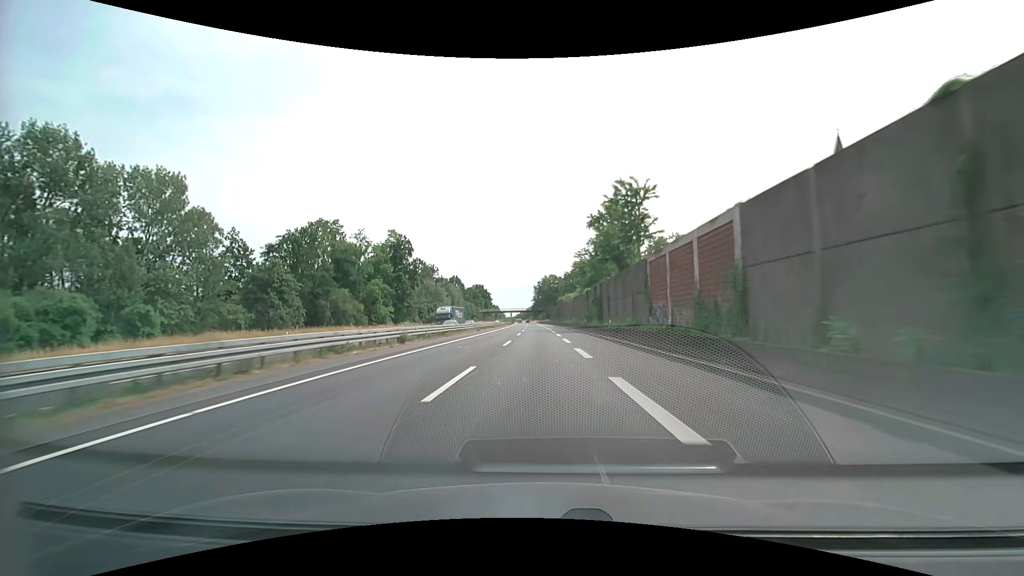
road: trunk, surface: asphalt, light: Day
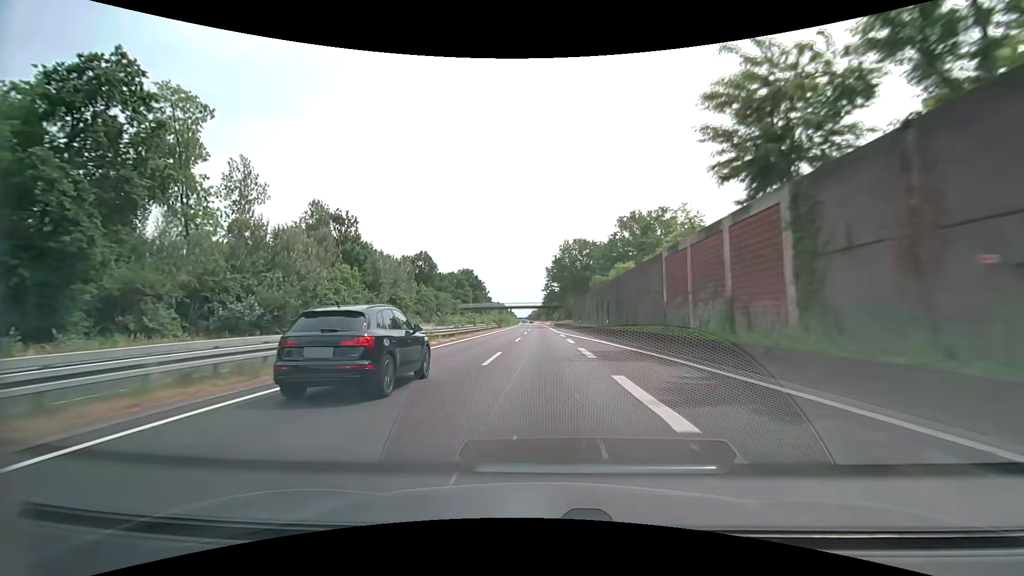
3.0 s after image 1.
(-1.1, +83.2) m; -1°
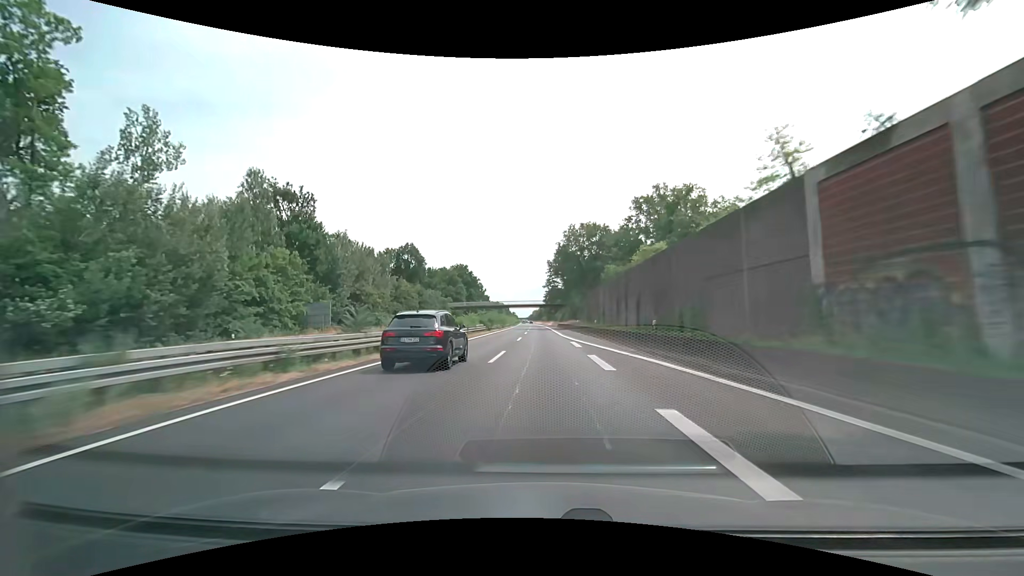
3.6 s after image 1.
(-0.1, +16.6) m; 0°
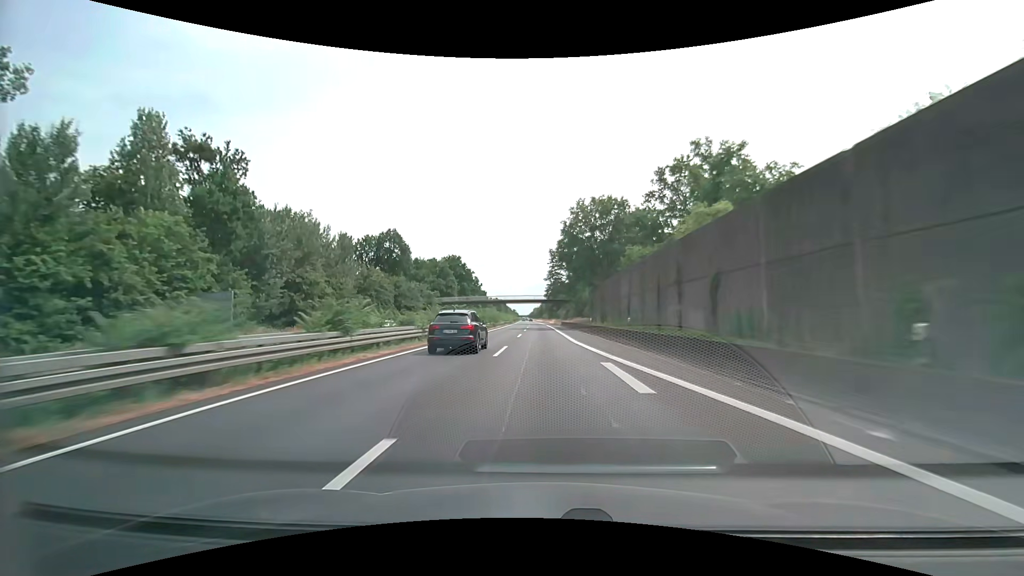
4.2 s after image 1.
(0.0, +16.6) m; 0°
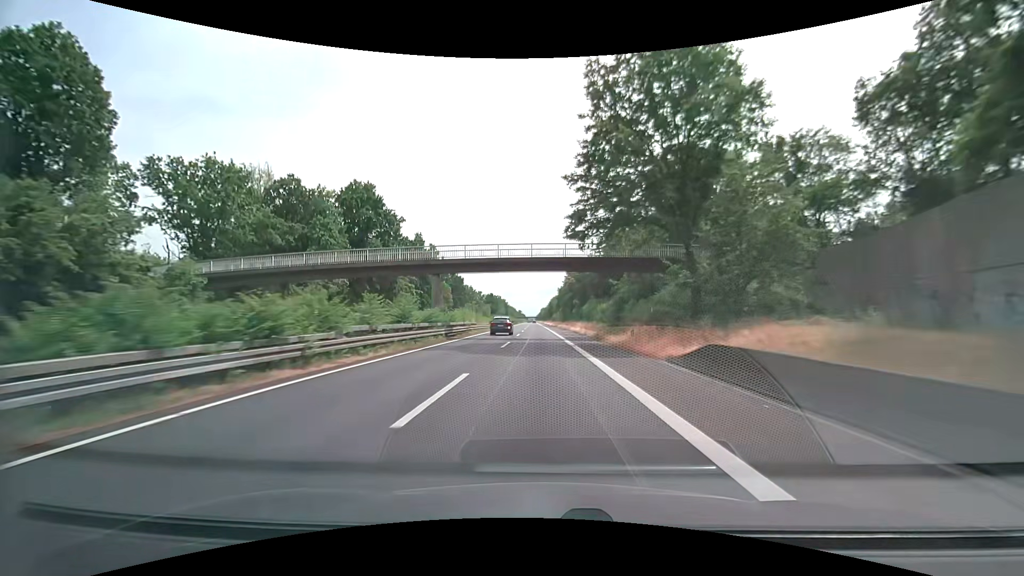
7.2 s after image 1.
(-0.6, +83.0) m; -1°
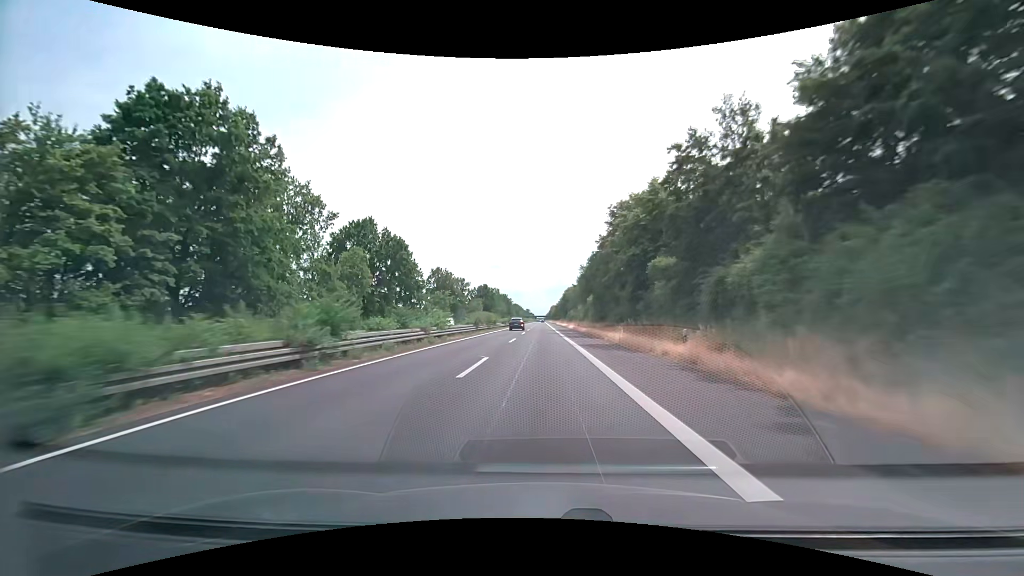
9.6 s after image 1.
(-0.8, +66.5) m; -1°
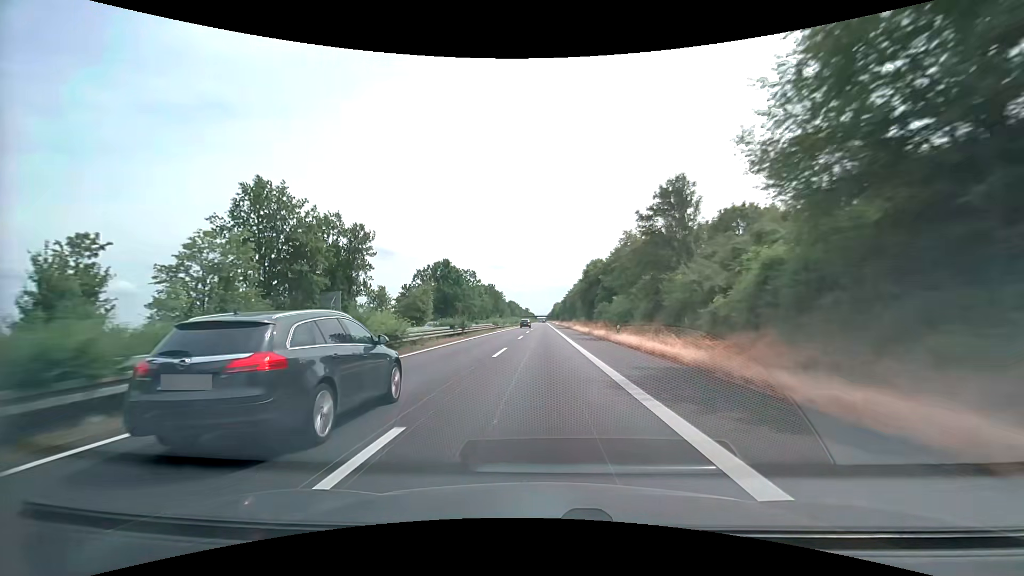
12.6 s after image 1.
(-0.4, +83.1) m; 0°
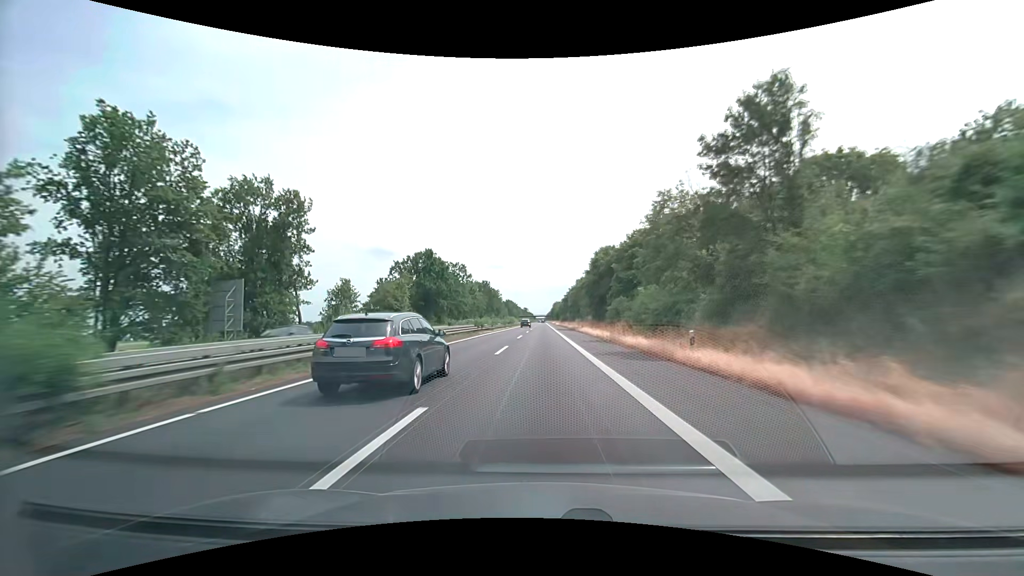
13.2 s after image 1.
(0.0, +16.6) m; 0°
(0, +10) (0, +20) (0, +30) (0, +40) (0, +50) (0, +60) (0, +70) (0, +80) (0, +90) (0, +100) m
